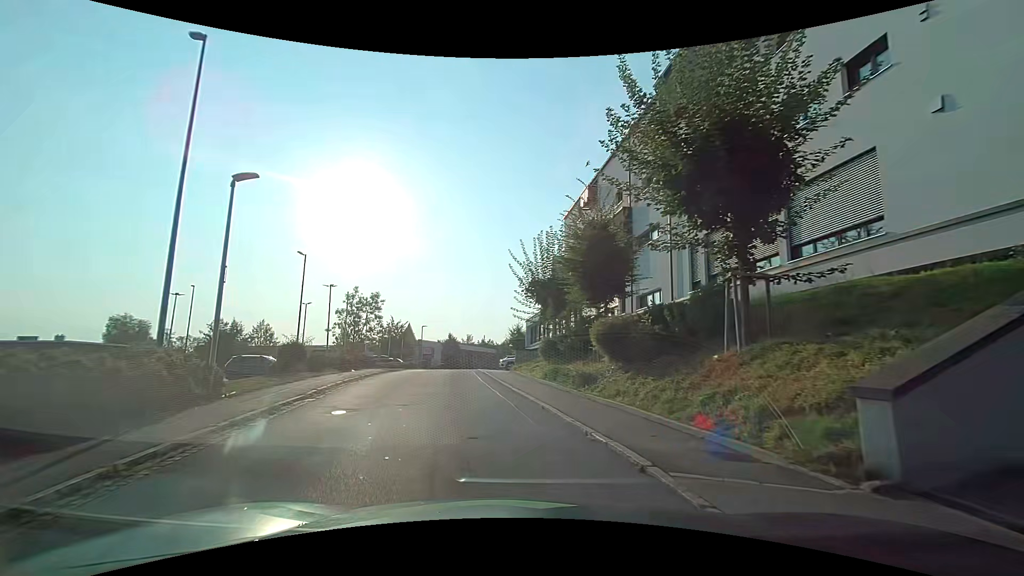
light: Day
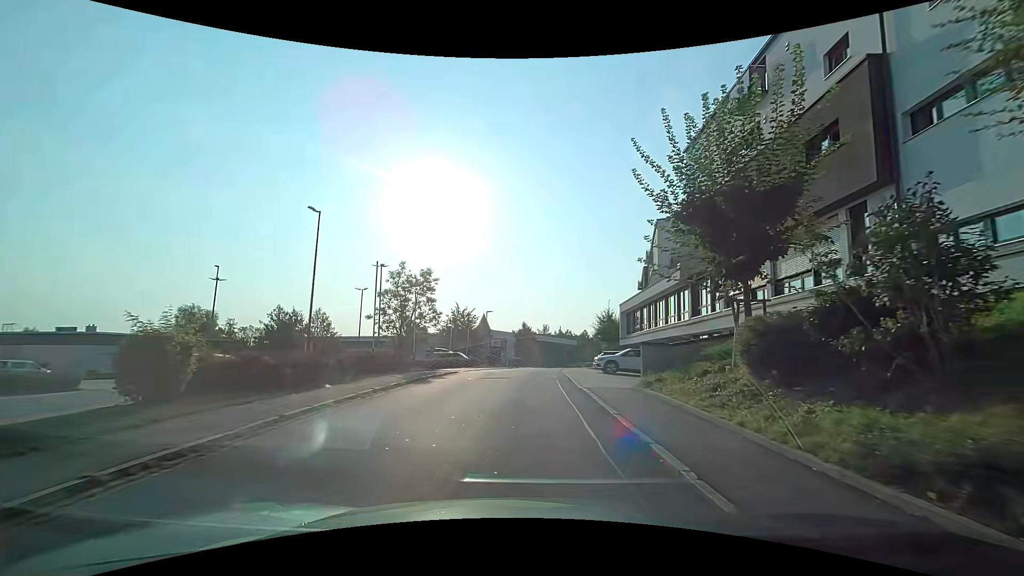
(-1.0, +13.9) m; -6°
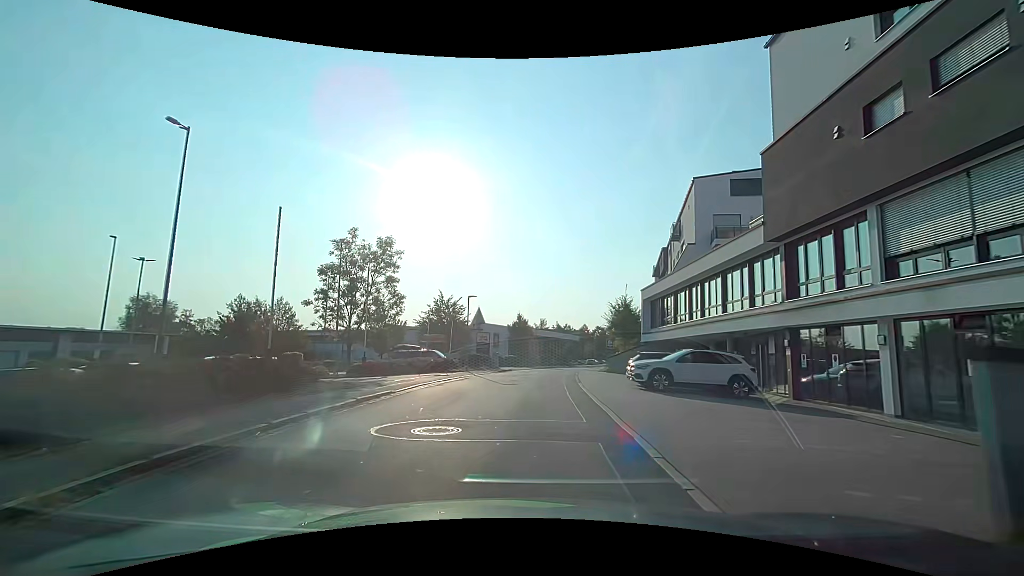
(0.0, +11.4) m; +1°
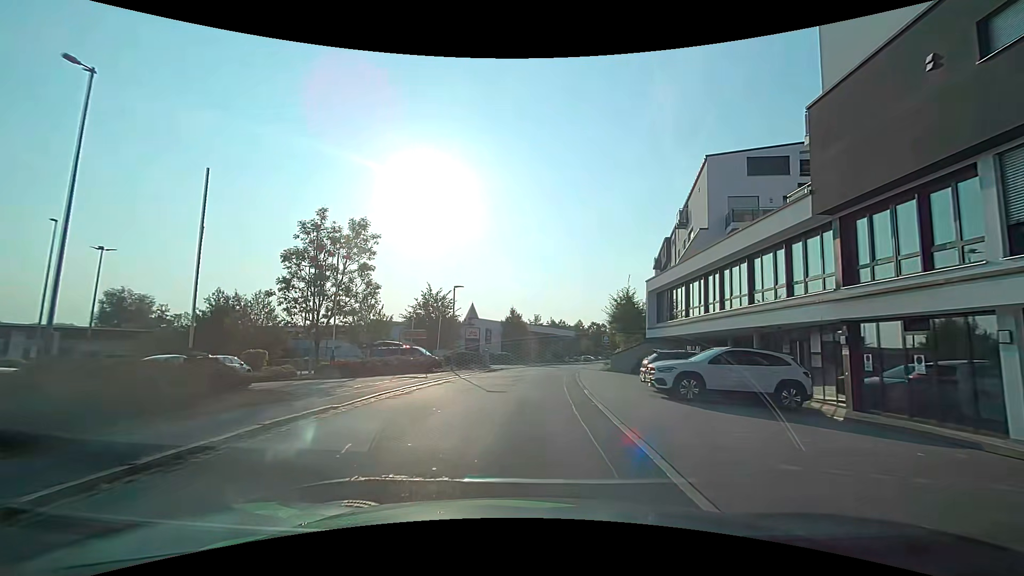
(0.0, +3.8) m; +1°
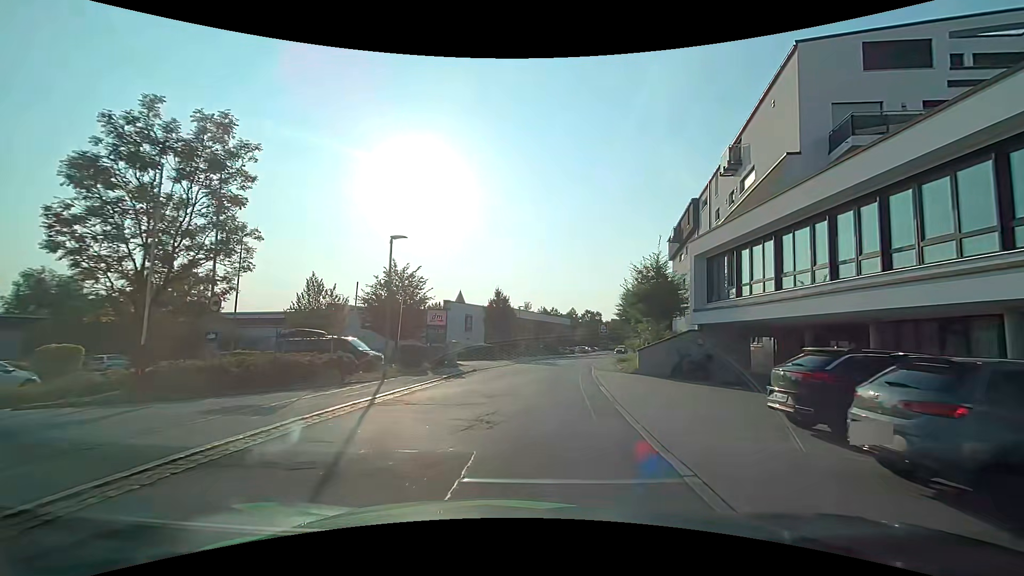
(0.0, +12.1) m; +1°
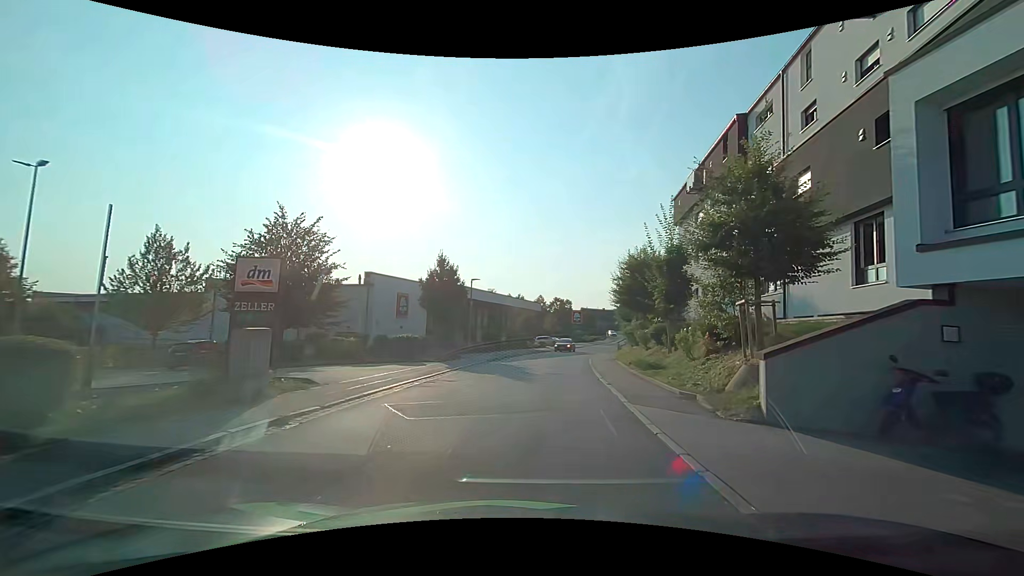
(+0.4, +15.8) m; +4°
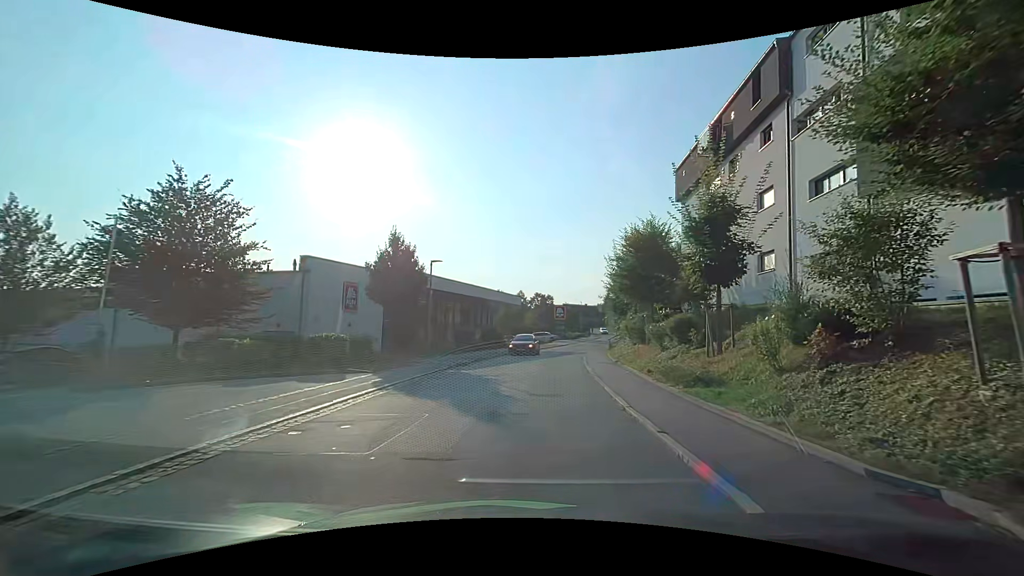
(+0.2, +7.2) m; +2°
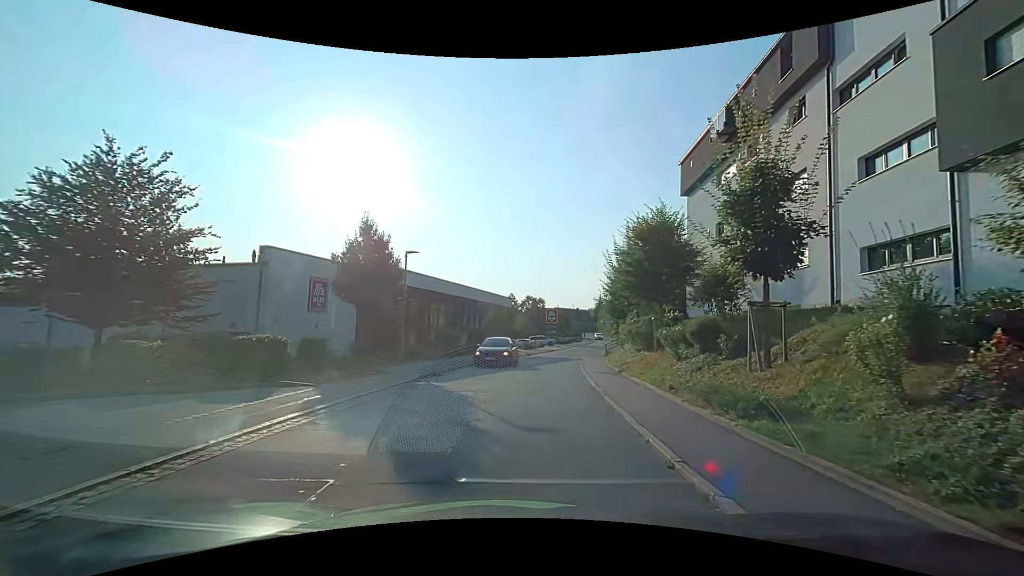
(+0.1, +3.6) m; +3°
